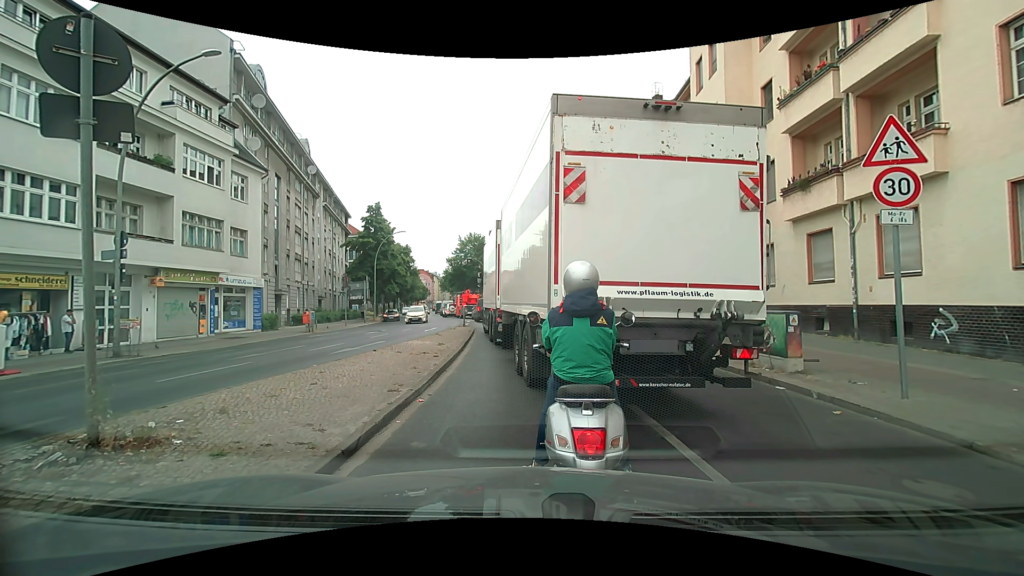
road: secondary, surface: asphalt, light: Day
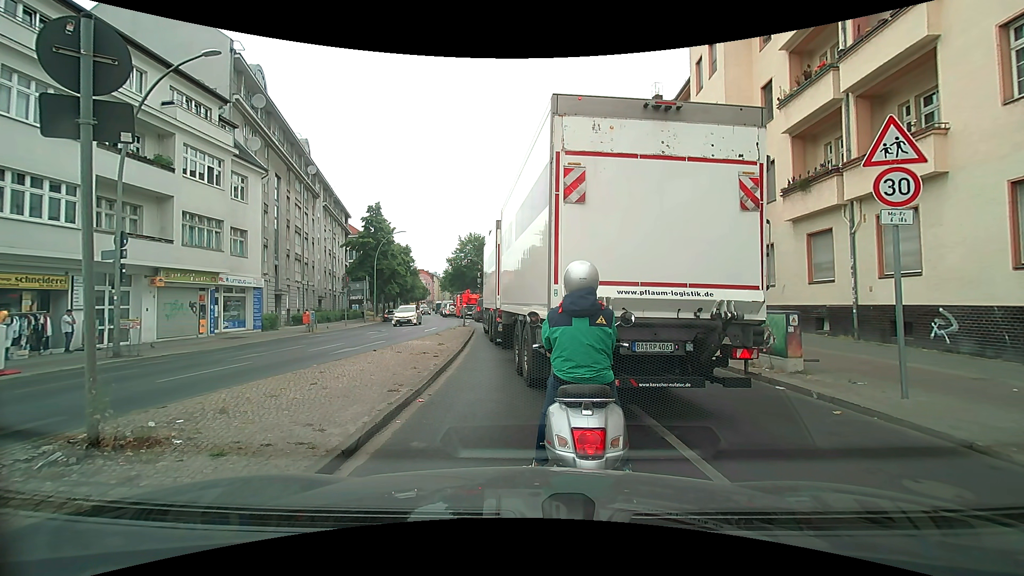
(0.0, 0.0) m; 0°
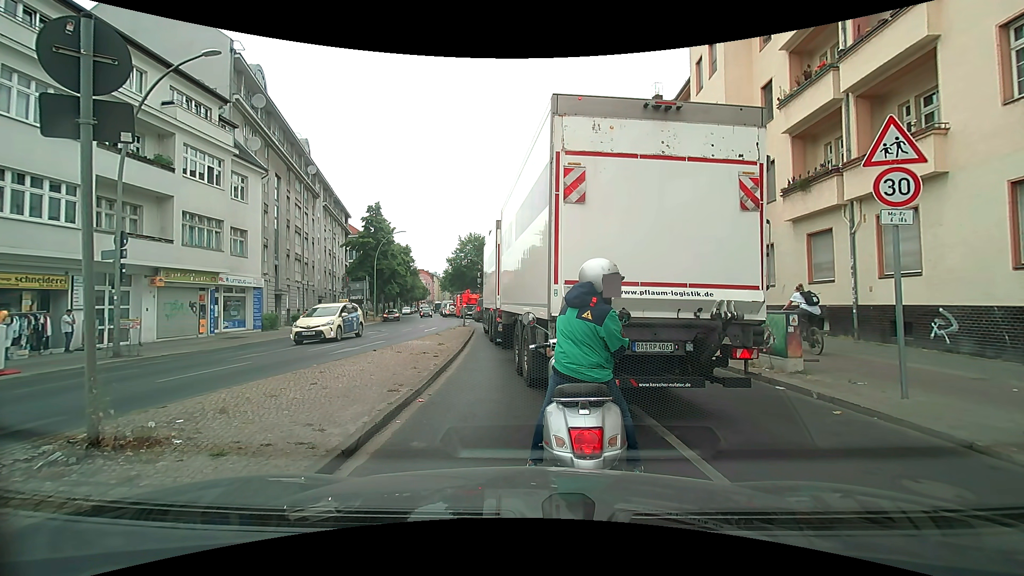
(0.0, 0.0) m; 0°
